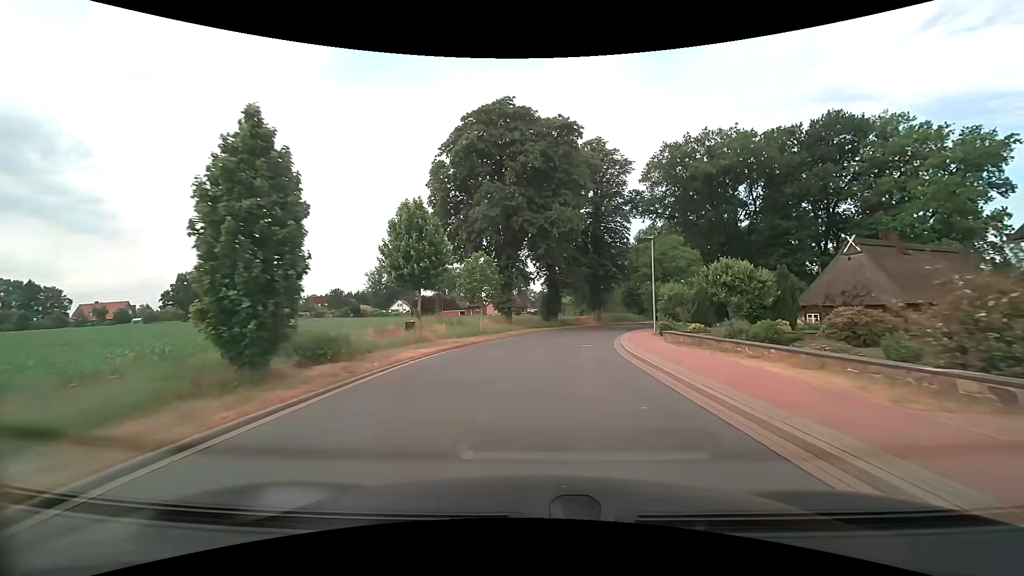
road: tertiary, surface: asphalt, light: Day
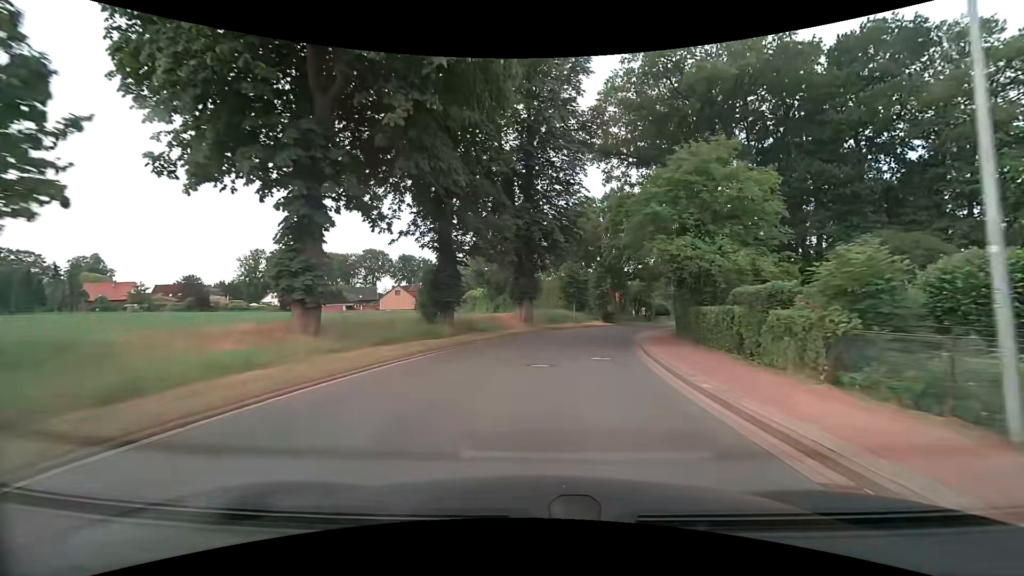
(+2.0, +28.5) m; +10°
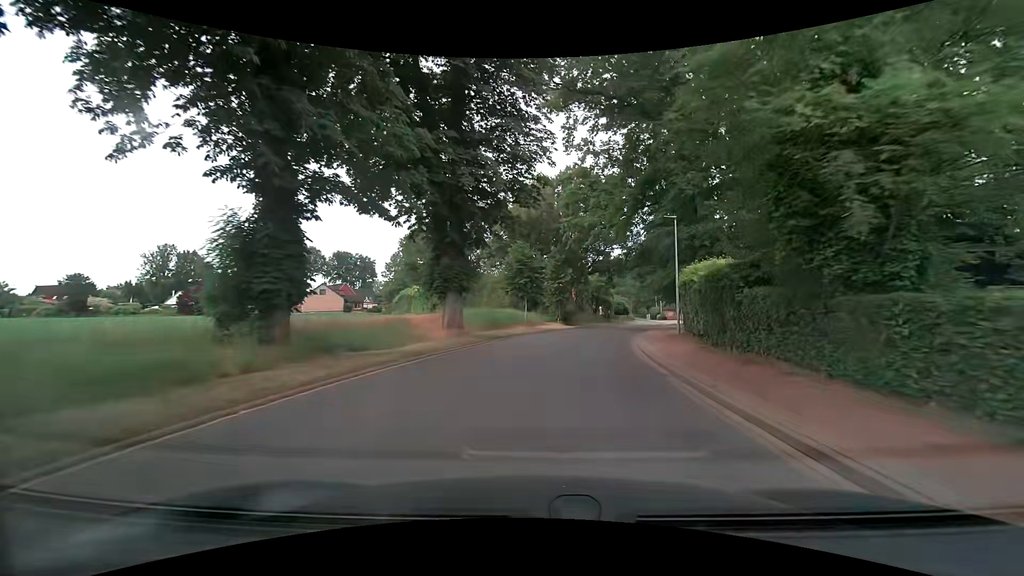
(+0.6, +13.7) m; +6°
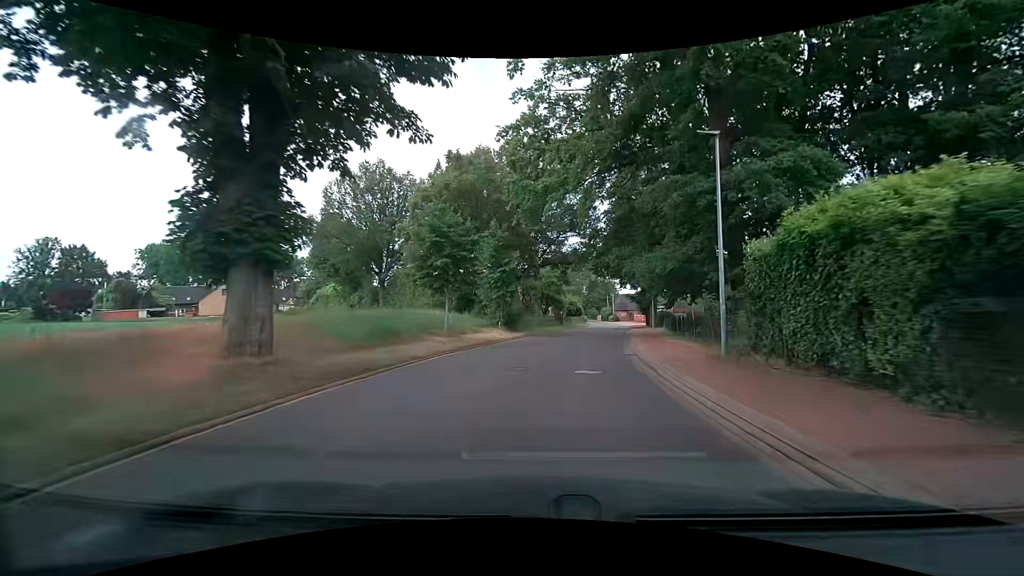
(+0.6, +13.2) m; +6°
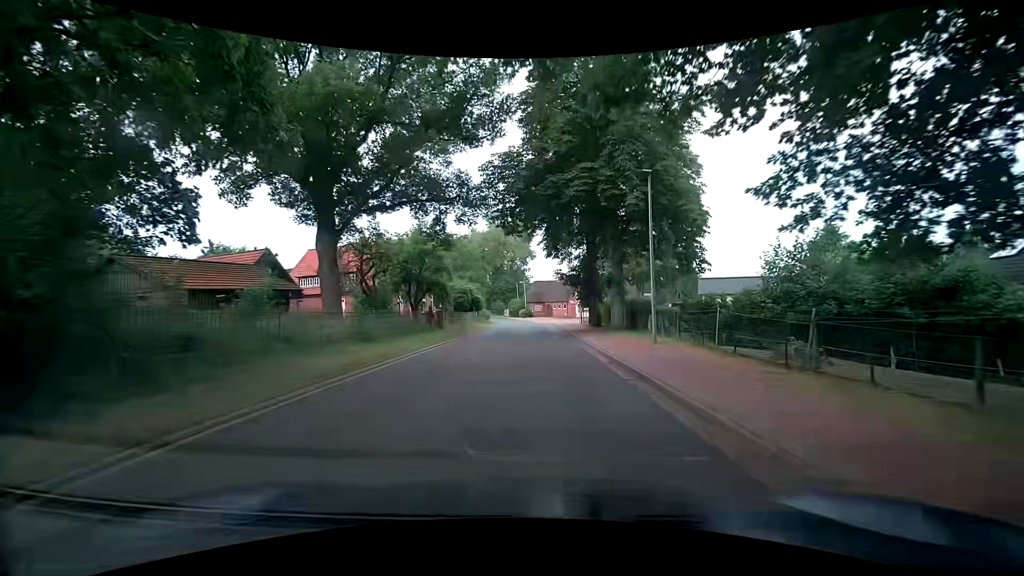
(+3.4, +30.9) m; +11°
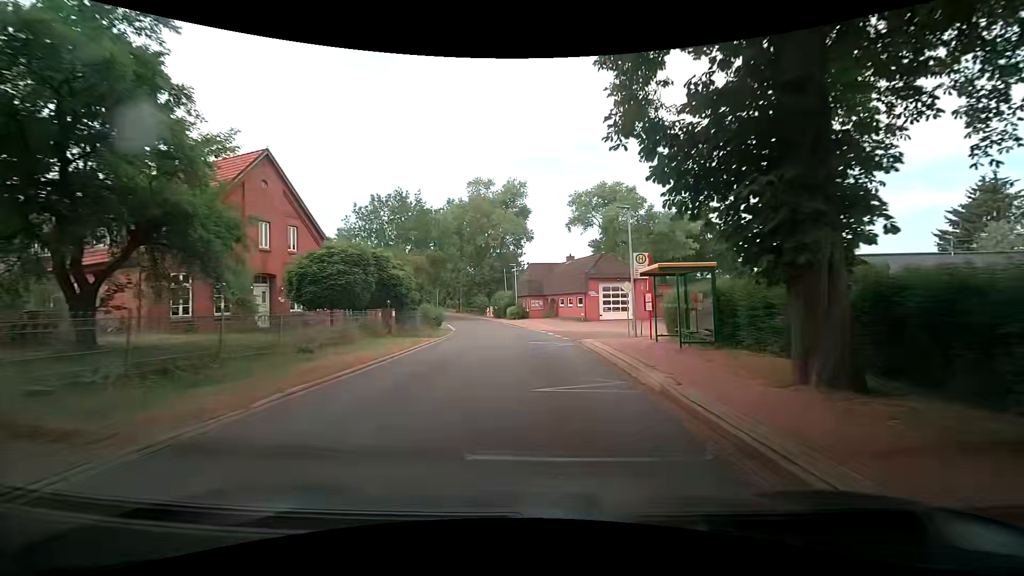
(+0.4, +30.8) m; 0°
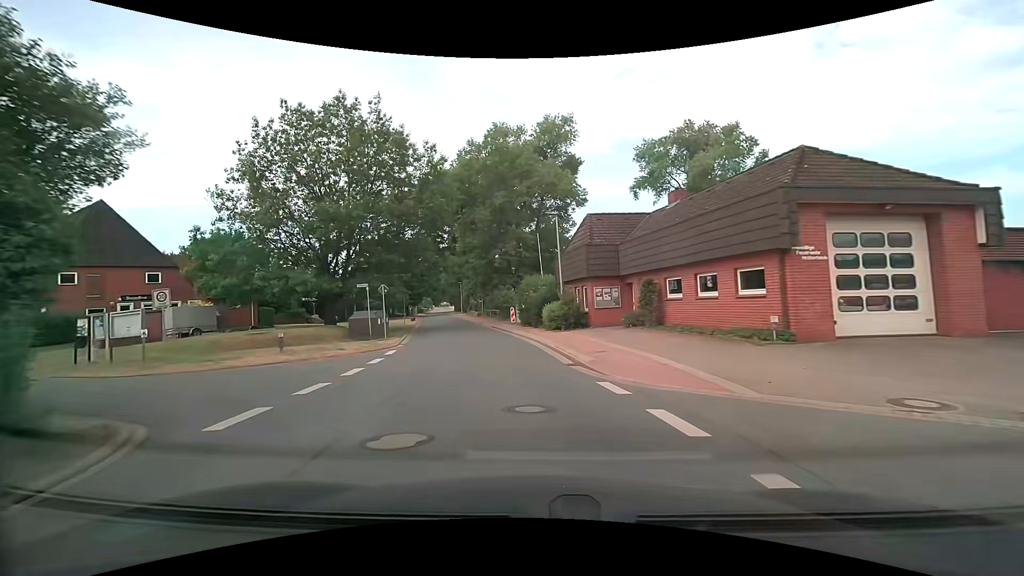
(-0.6, +29.6) m; -5°
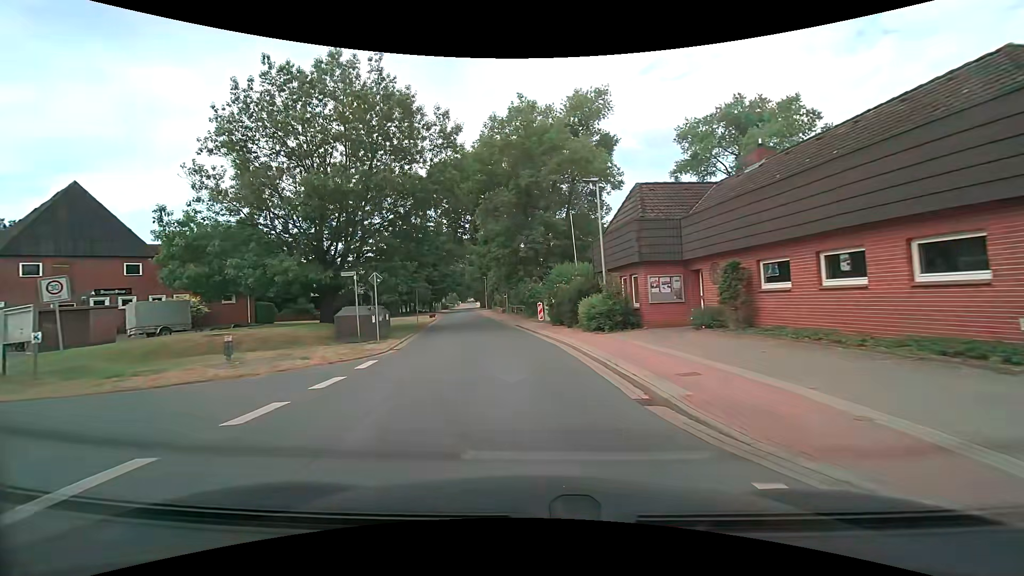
(-0.1, +5.9) m; -3°
(0, +10) (-2, +20) (-3, +30) (-4, +40) (-6, +50) (-8, +59) (-9, +69) (-11, +79) (-13, +89) (-14, +99) m
